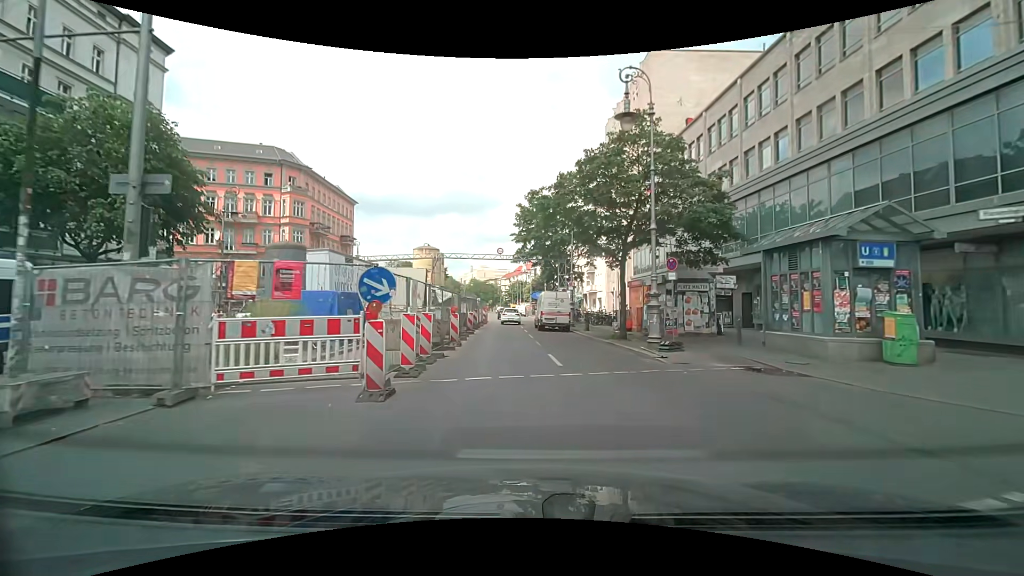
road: secondary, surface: asphalt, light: Day
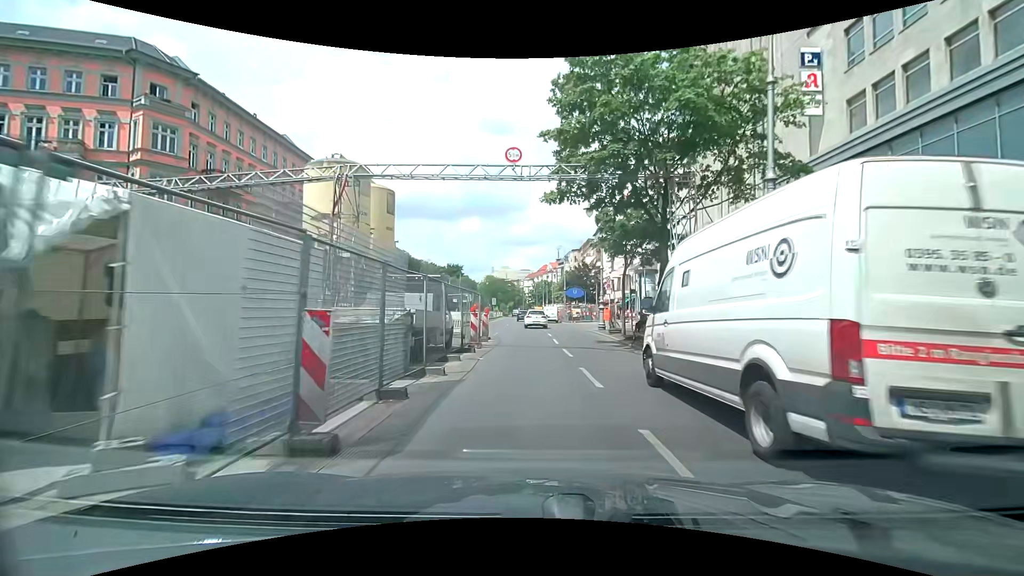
(-0.6, +28.1) m; -2°
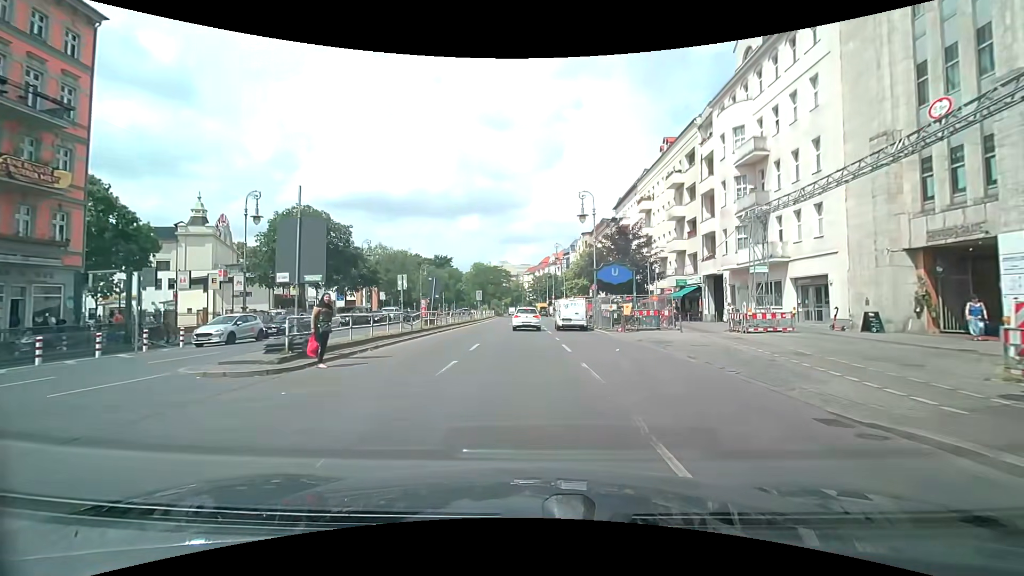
(+0.2, +29.5) m; +1°
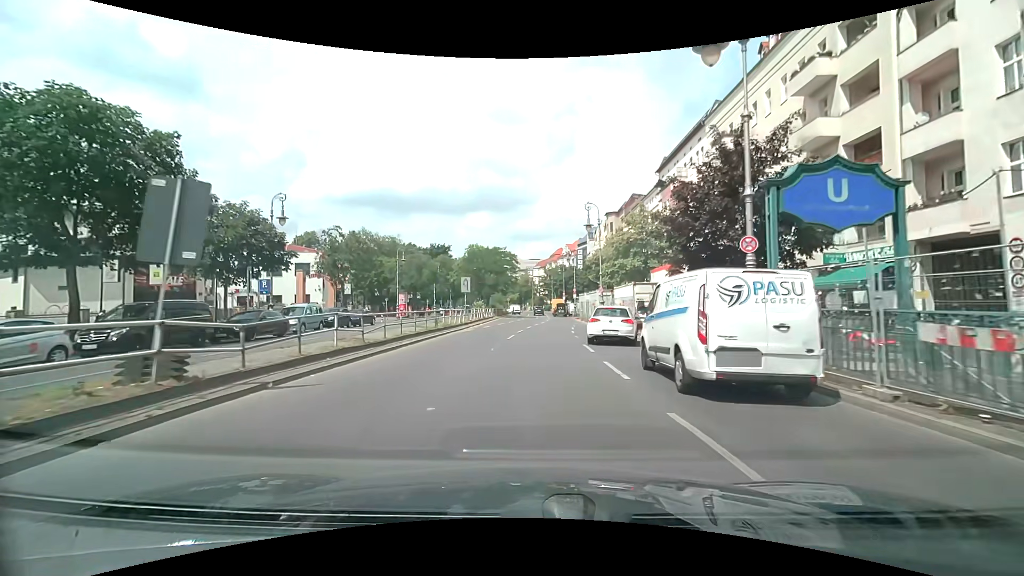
(-0.7, +23.9) m; -2°
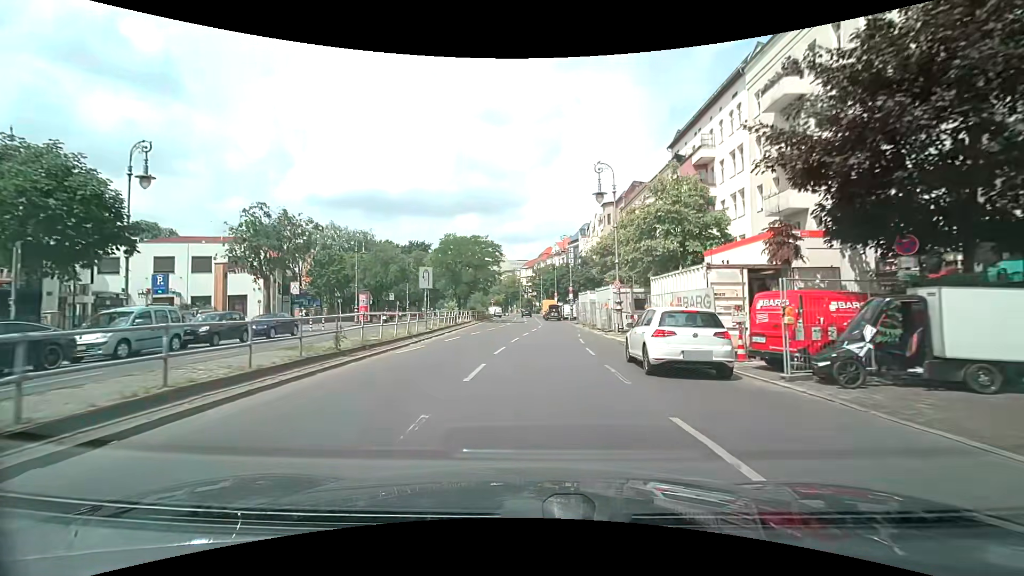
(+0.1, +12.2) m; +1°
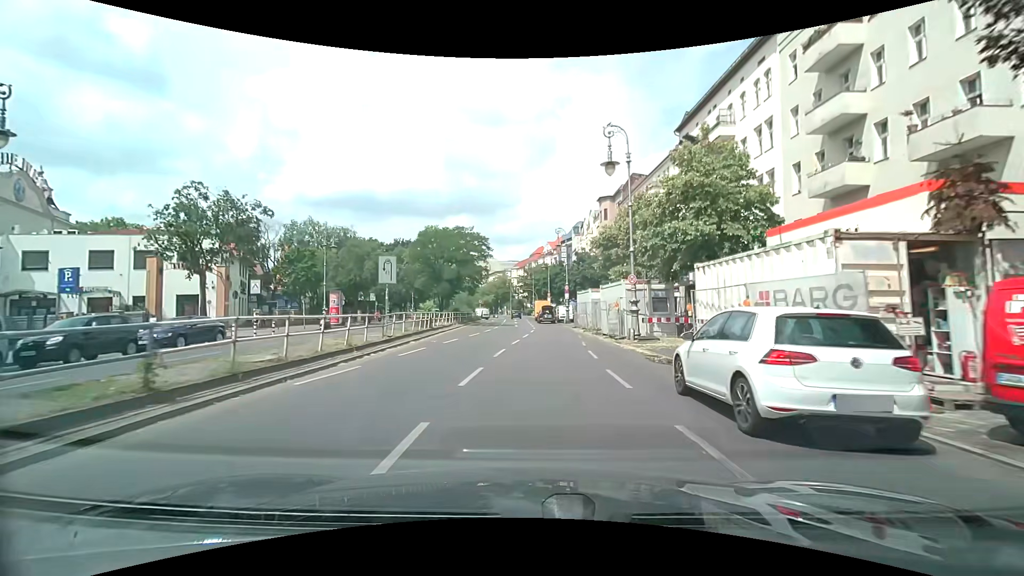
(+0.1, +6.5) m; +1°
